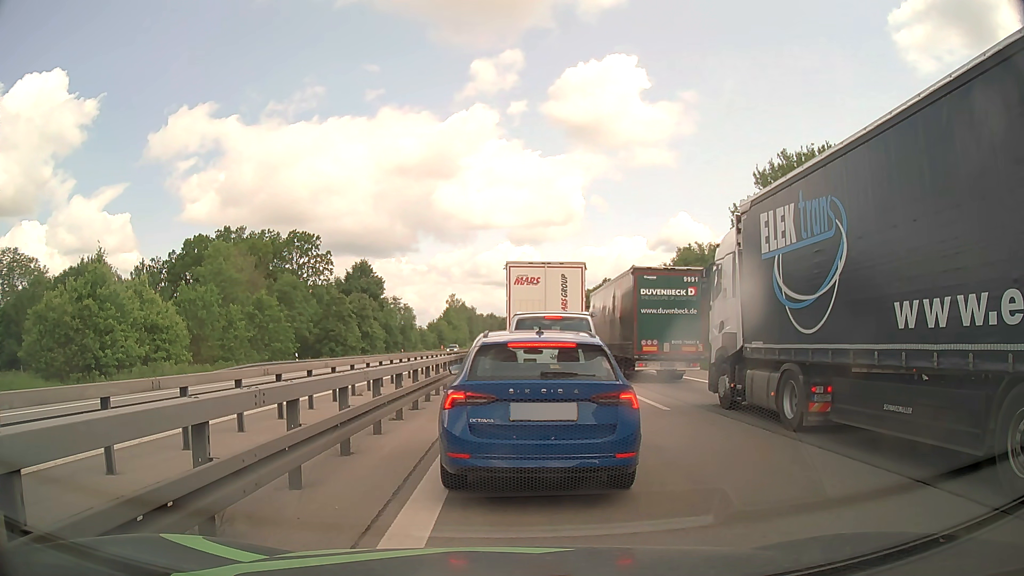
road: motorway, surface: asphalt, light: Day
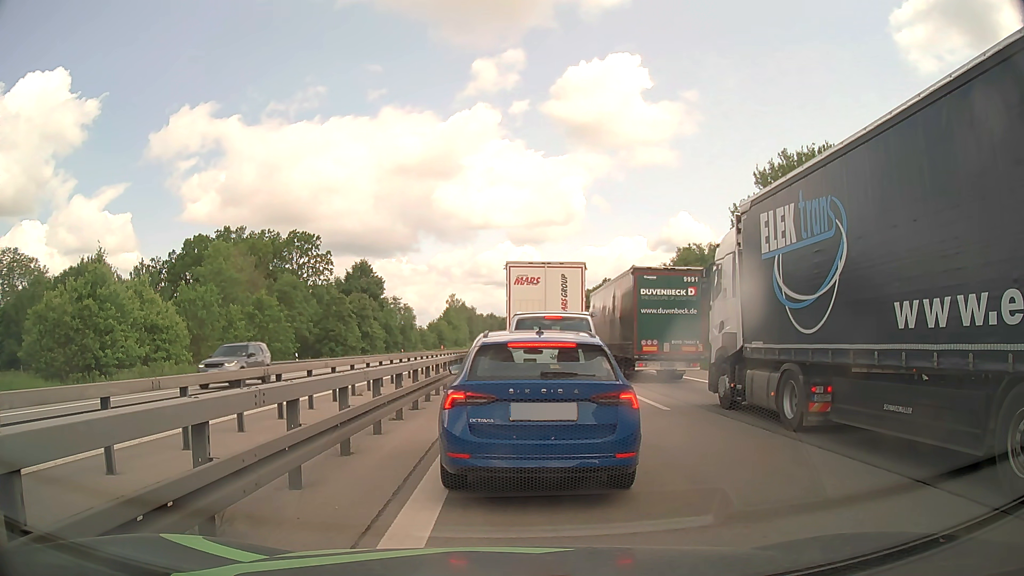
(0.0, 0.0) m; 0°
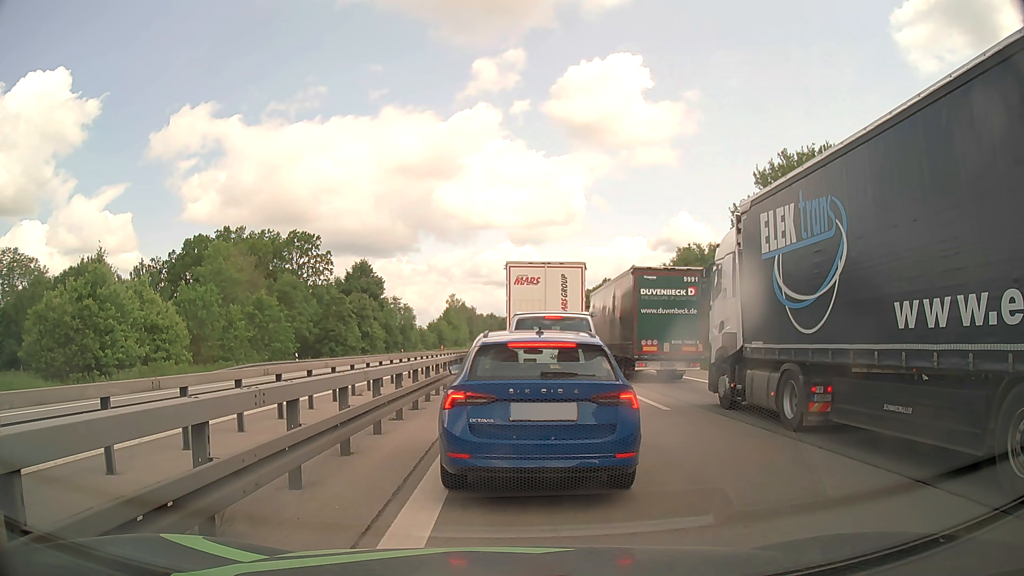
(0.0, 0.0) m; 0°
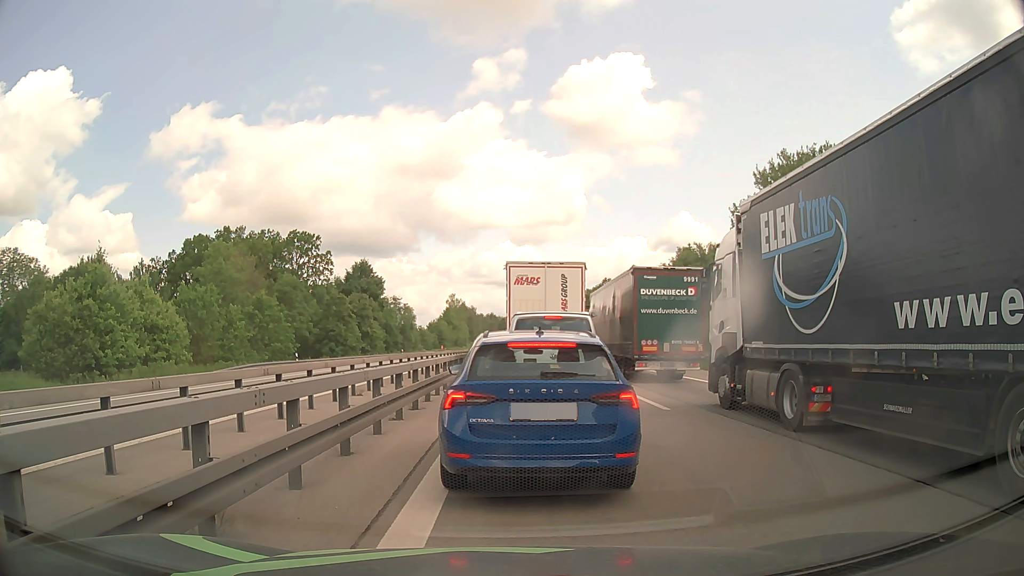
(0.0, 0.0) m; 0°
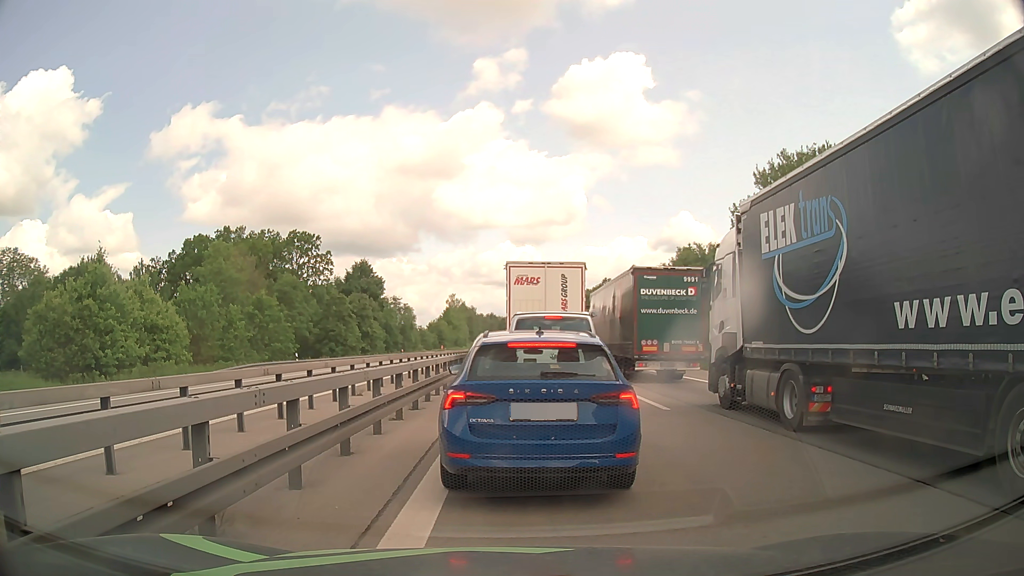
(0.0, 0.0) m; 0°
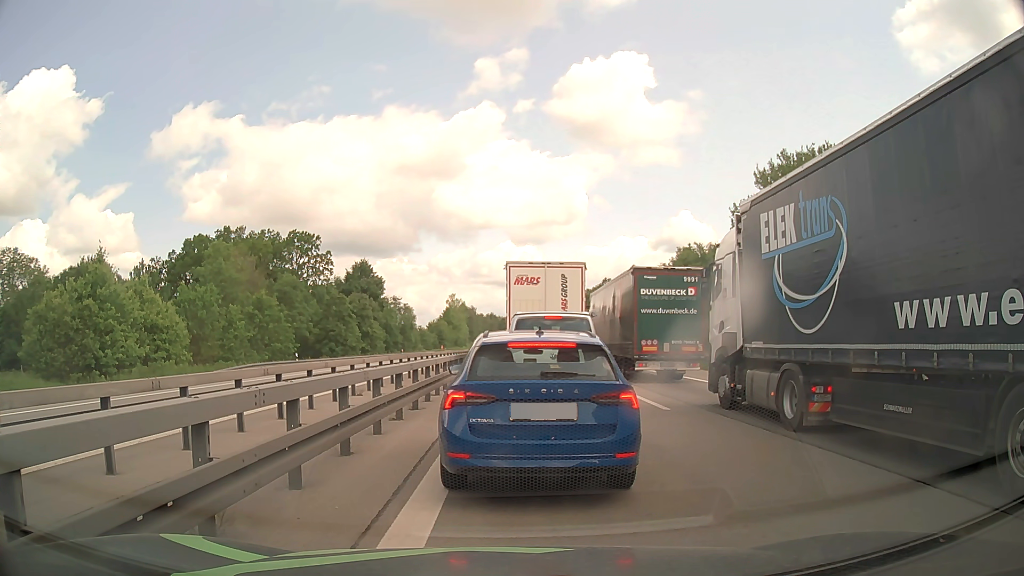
(0.0, 0.0) m; 0°
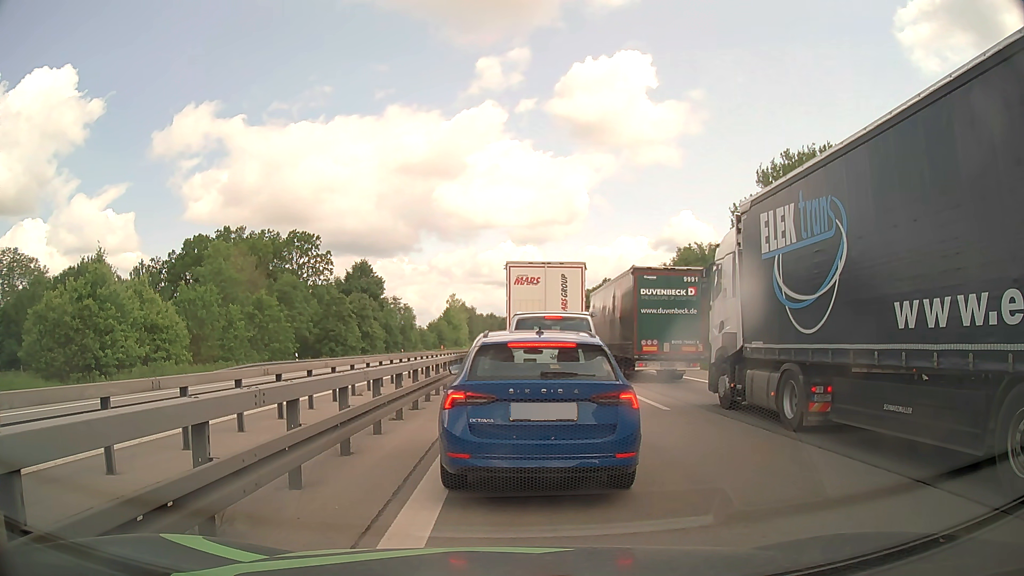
(0.0, 0.0) m; 0°
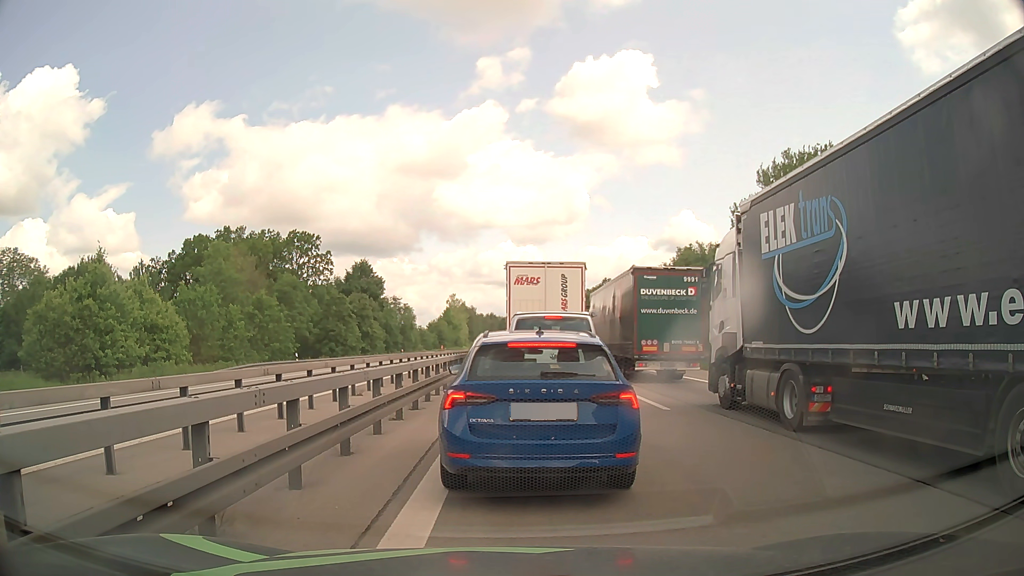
(0.0, 0.0) m; 0°
